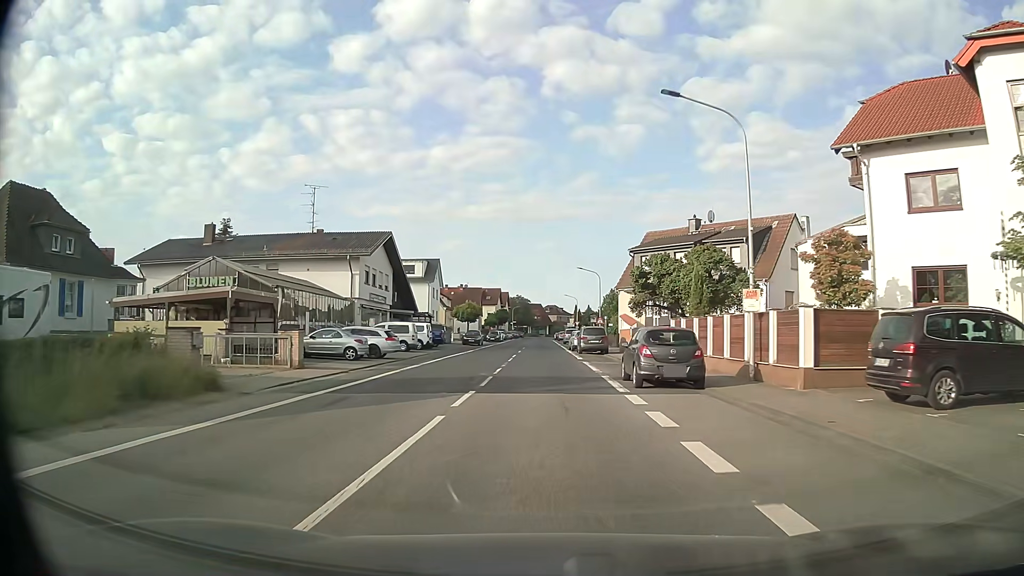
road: secondary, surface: asphalt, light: Day
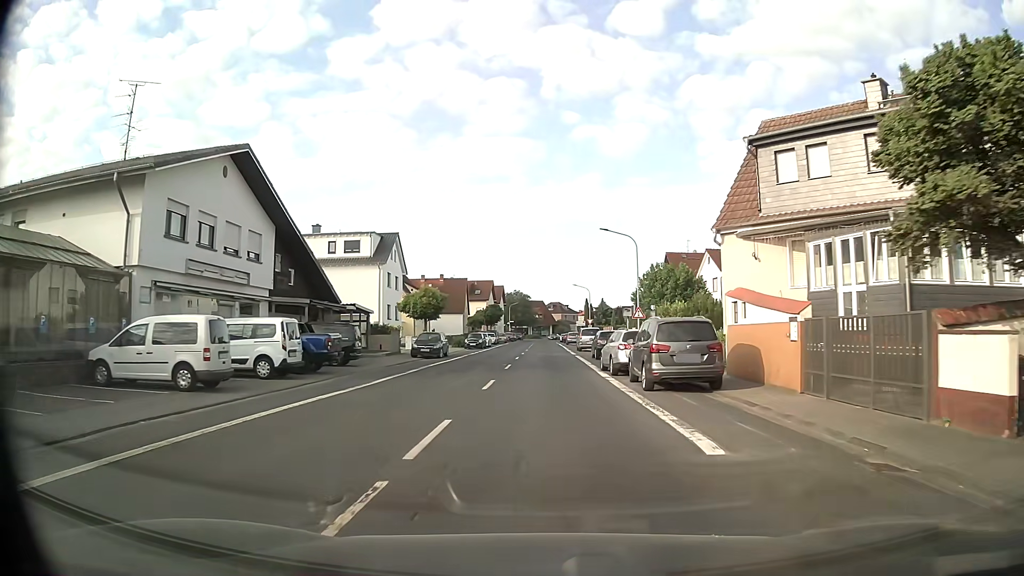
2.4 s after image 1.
(-0.3, +26.8) m; -1°
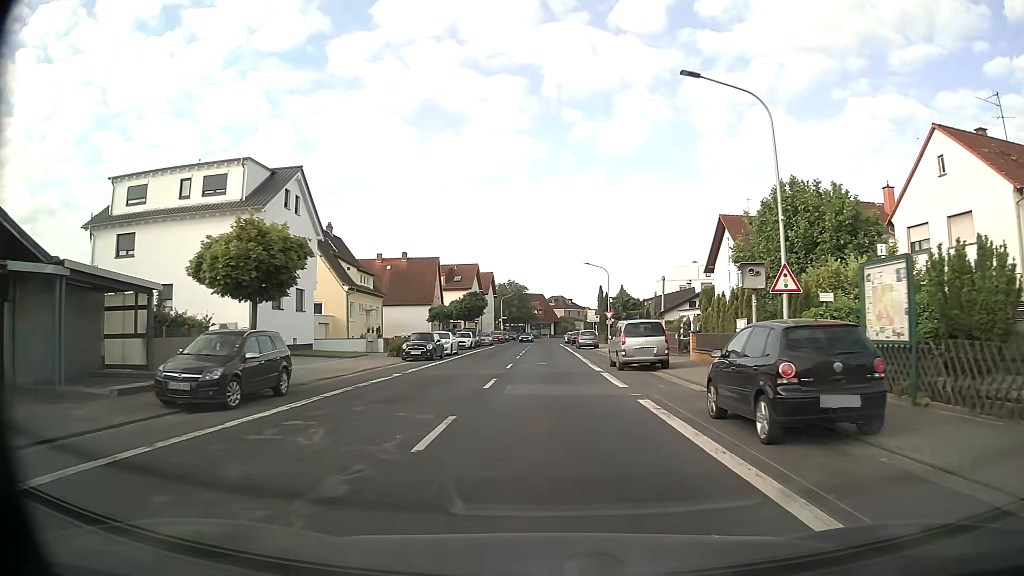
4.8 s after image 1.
(+0.1, +26.7) m; 0°
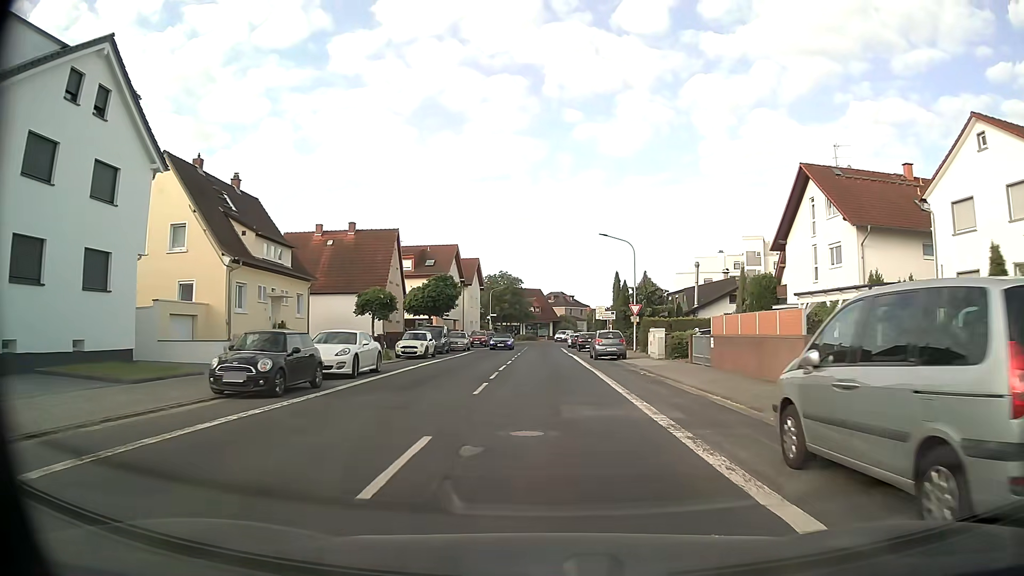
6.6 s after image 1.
(+0.1, +19.9) m; +1°
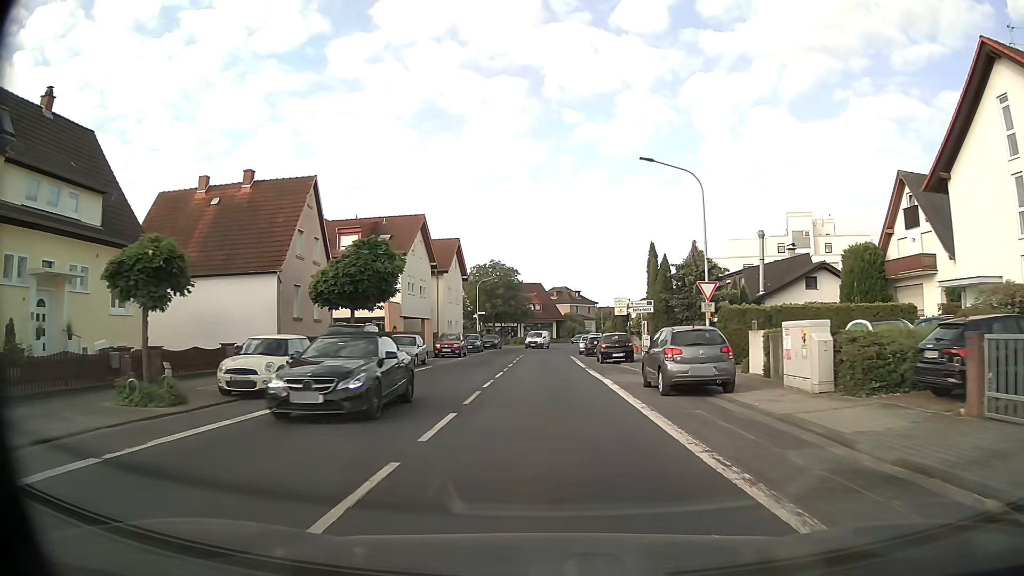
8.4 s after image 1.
(0.0, +19.9) m; 0°
